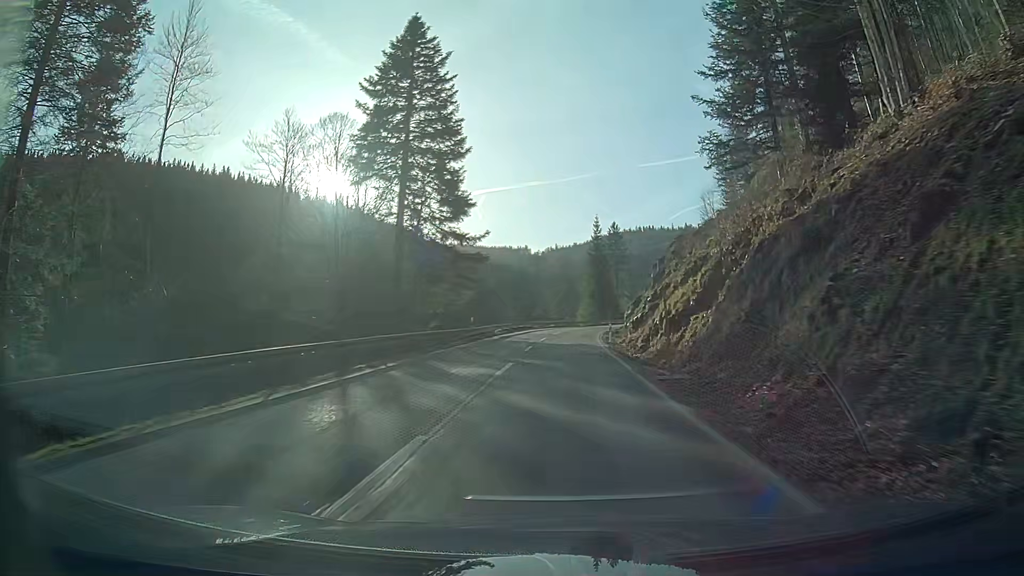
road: secondary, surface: asphalt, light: Day
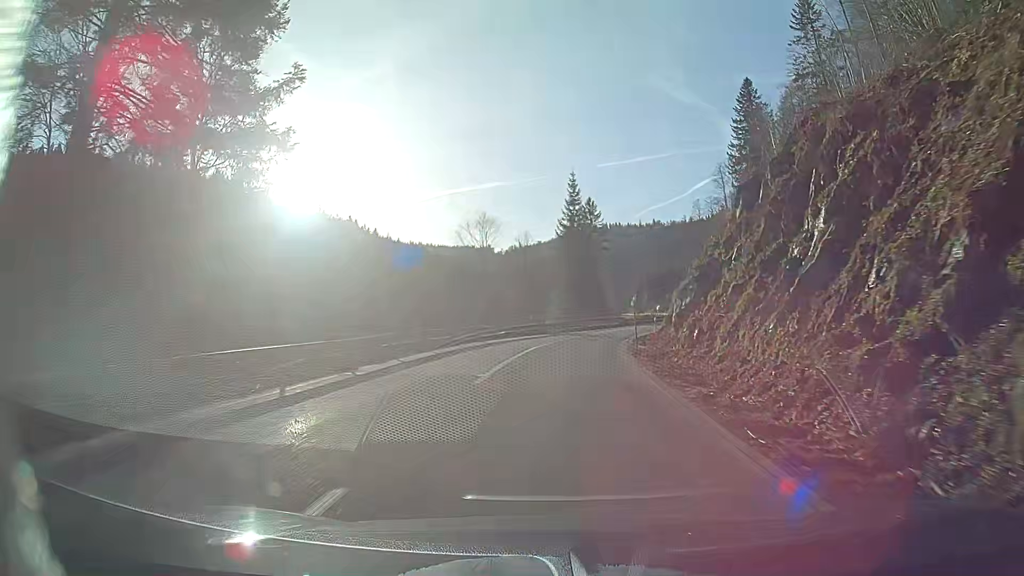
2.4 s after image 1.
(+0.9, +38.4) m; +4°
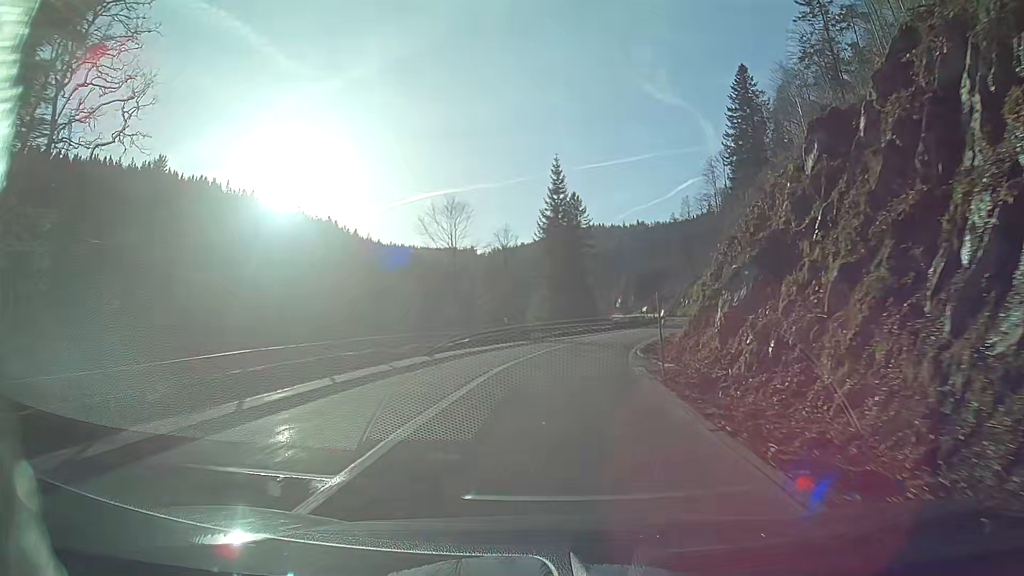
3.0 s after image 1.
(+0.1, +9.4) m; +2°
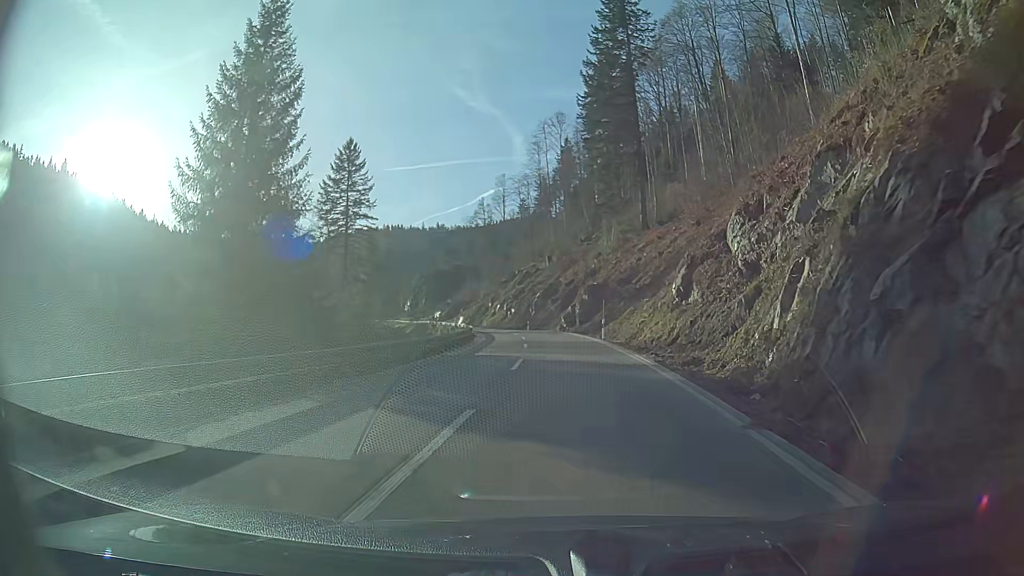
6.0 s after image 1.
(+6.4, +45.3) m; +17°
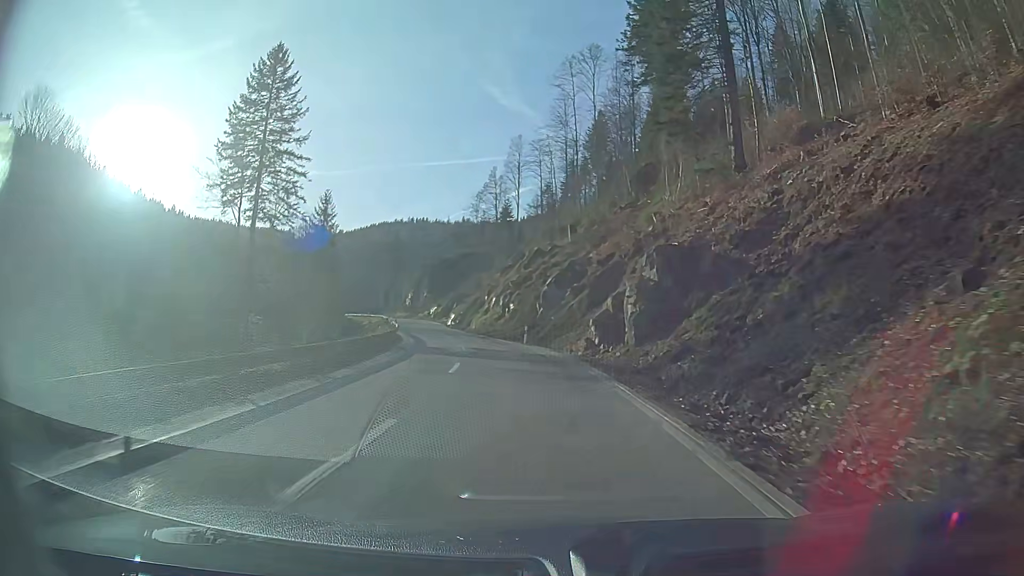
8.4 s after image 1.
(-0.6, +36.6) m; -5°
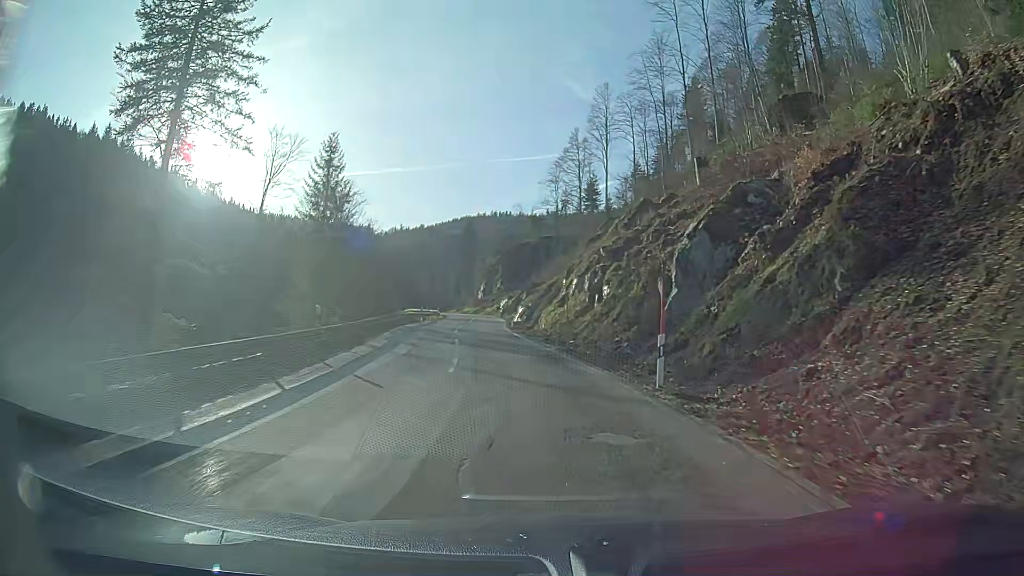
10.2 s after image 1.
(-1.7, +27.6) m; -7°
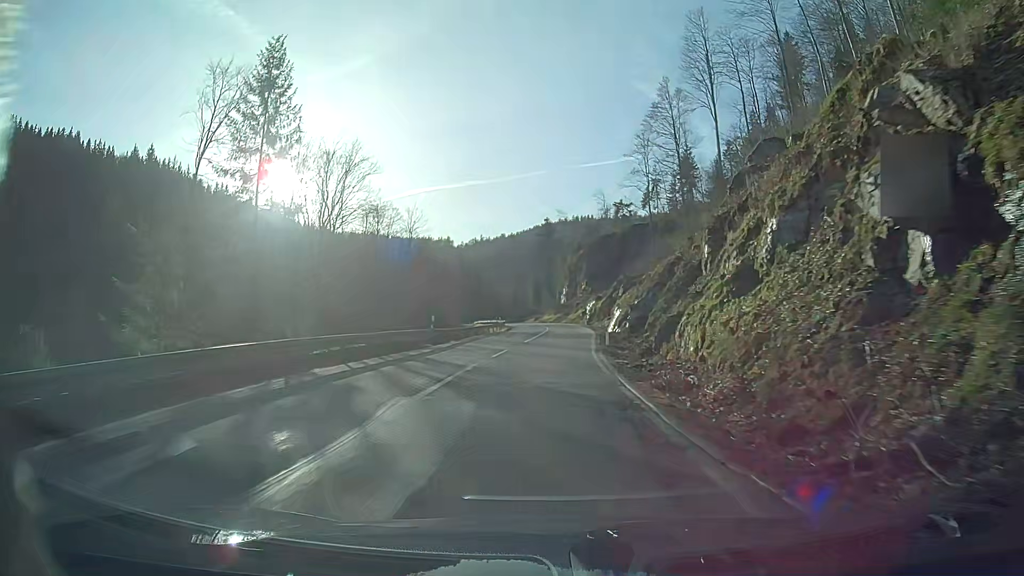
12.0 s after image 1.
(-1.7, +27.6) m; -6°
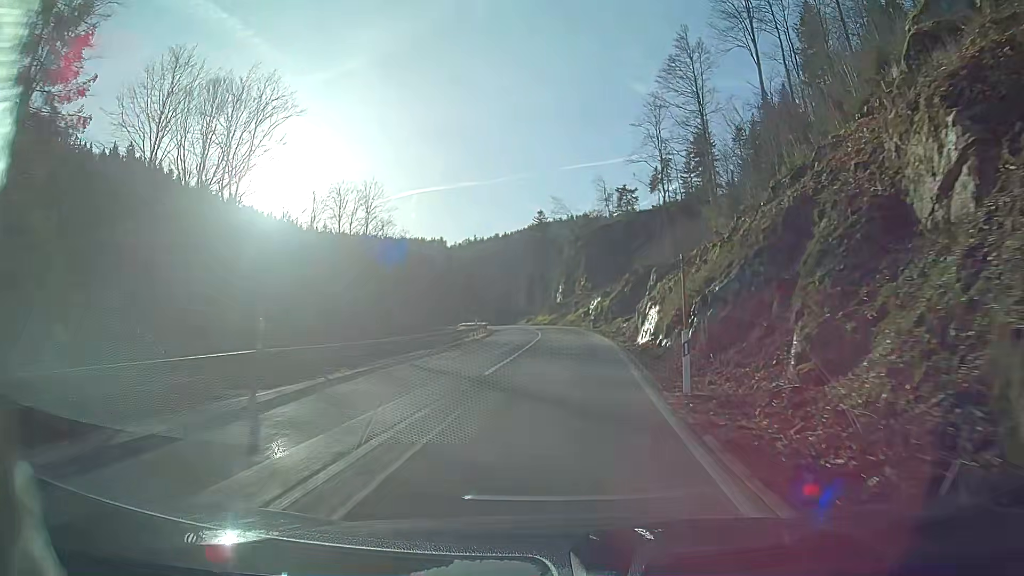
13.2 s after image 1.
(-0.1, +18.3) m; 0°
